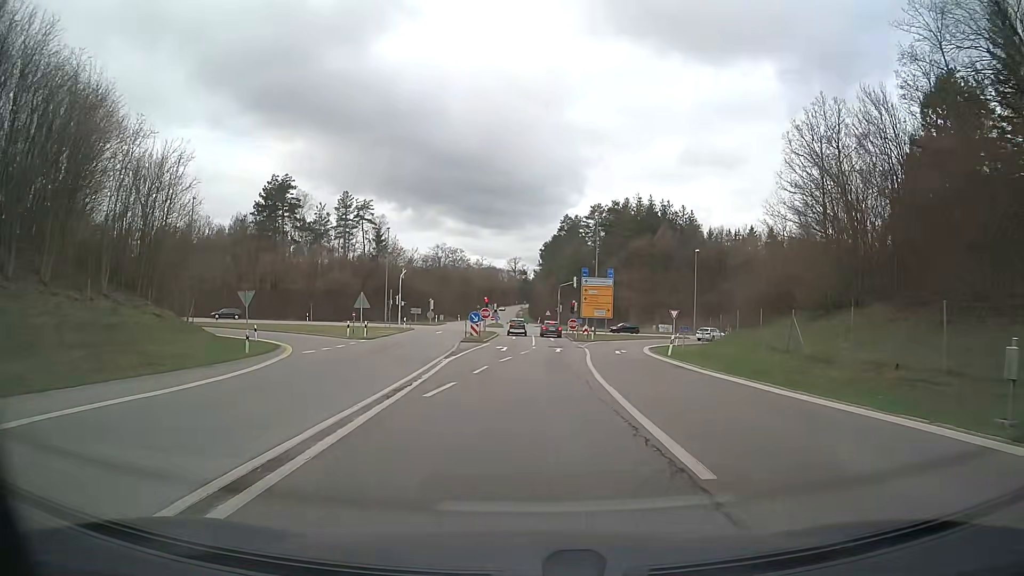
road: motorway_link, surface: asphalt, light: Day
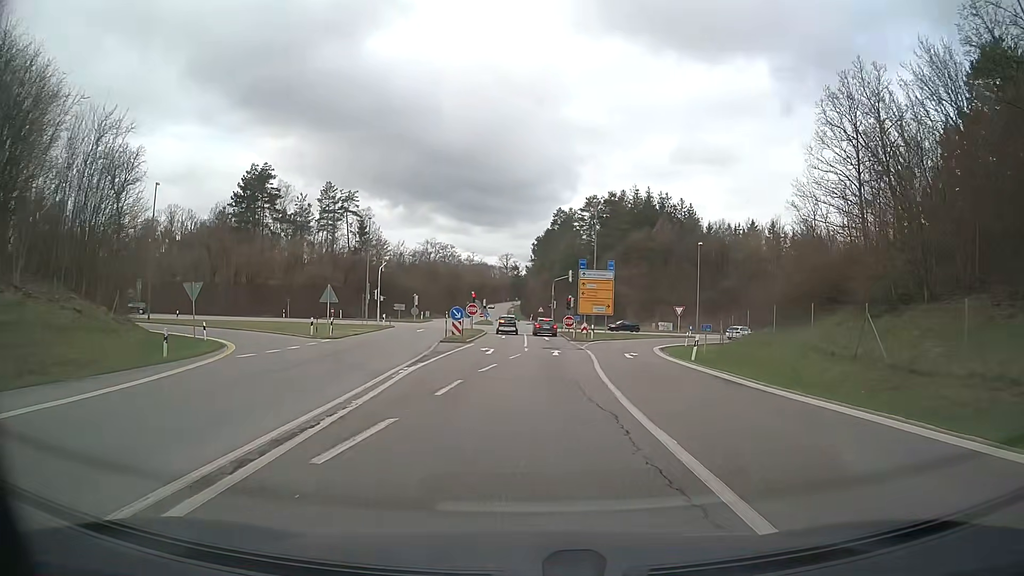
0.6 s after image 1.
(0.0, +6.2) m; 0°
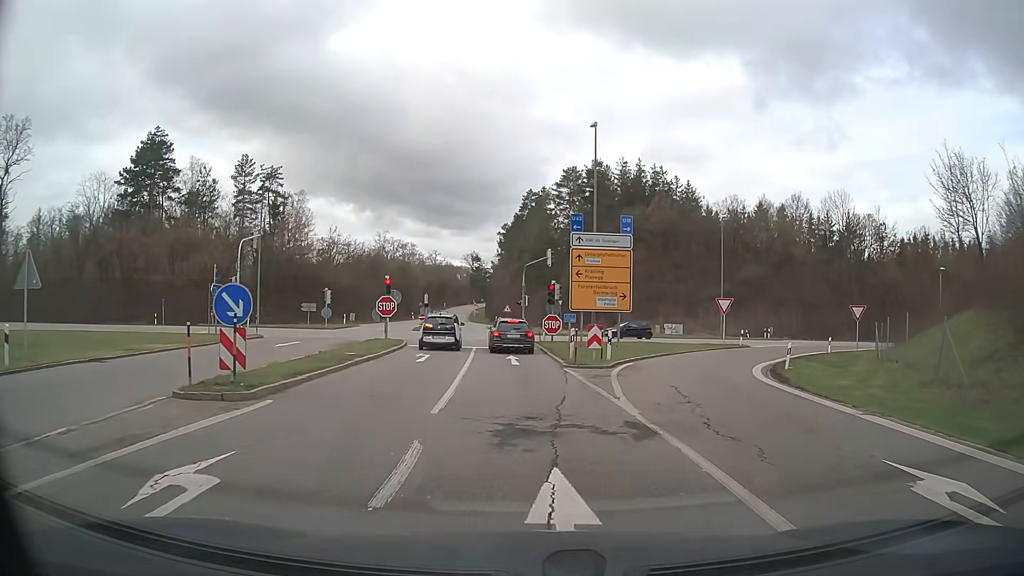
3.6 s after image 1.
(+0.9, +25.2) m; +3°
(0, +10) (0, +20) (-1, +30) (-2, +40) (-3, +50) (-5, +60) (-6, +70) (-8, +80) (-9, +89) (-10, +99) m
